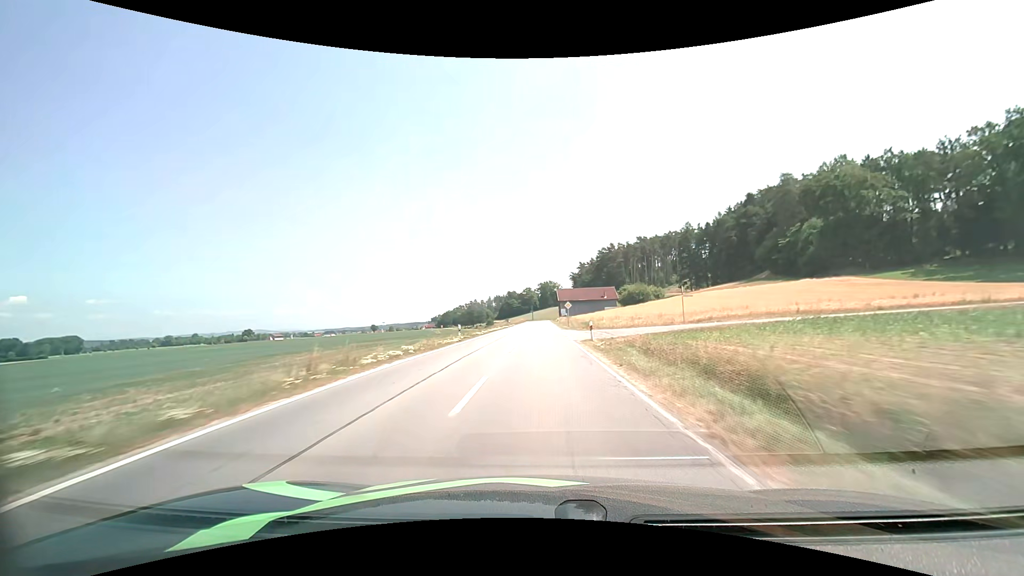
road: secondary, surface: asphalt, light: Day
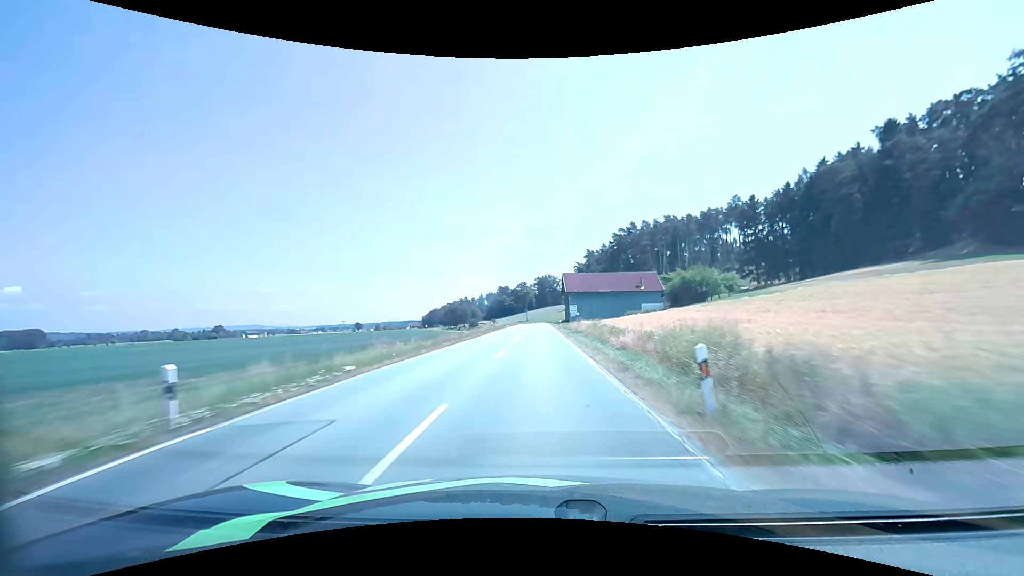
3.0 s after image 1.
(+0.6, +71.3) m; 0°
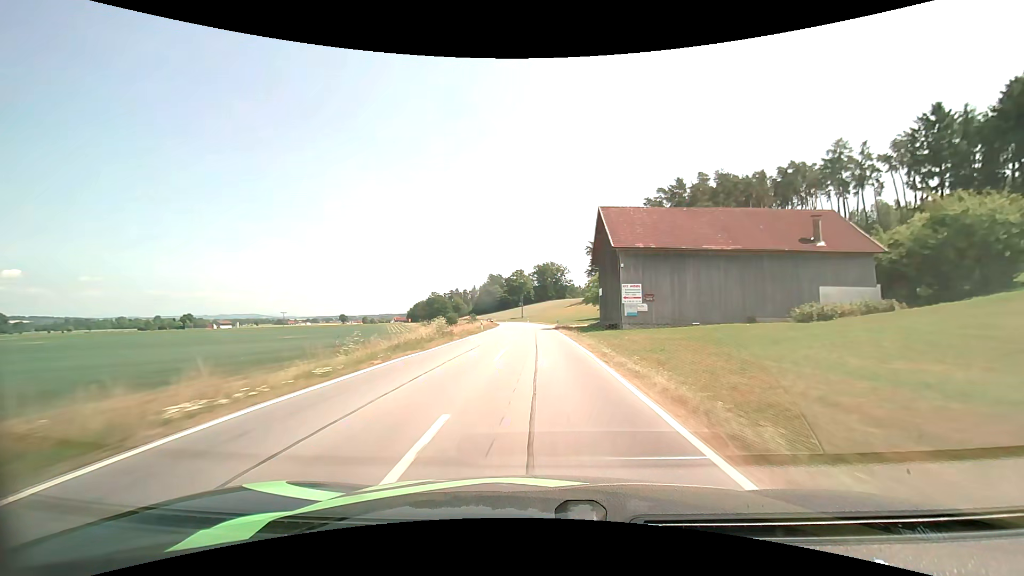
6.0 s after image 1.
(0.0, +69.9) m; 0°
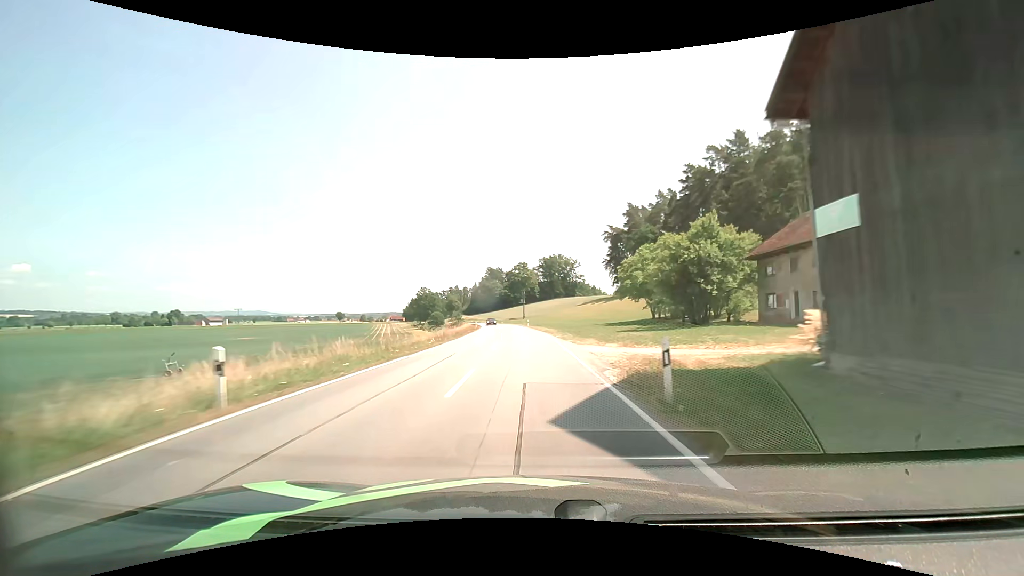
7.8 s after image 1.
(0.0, +40.1) m; 0°
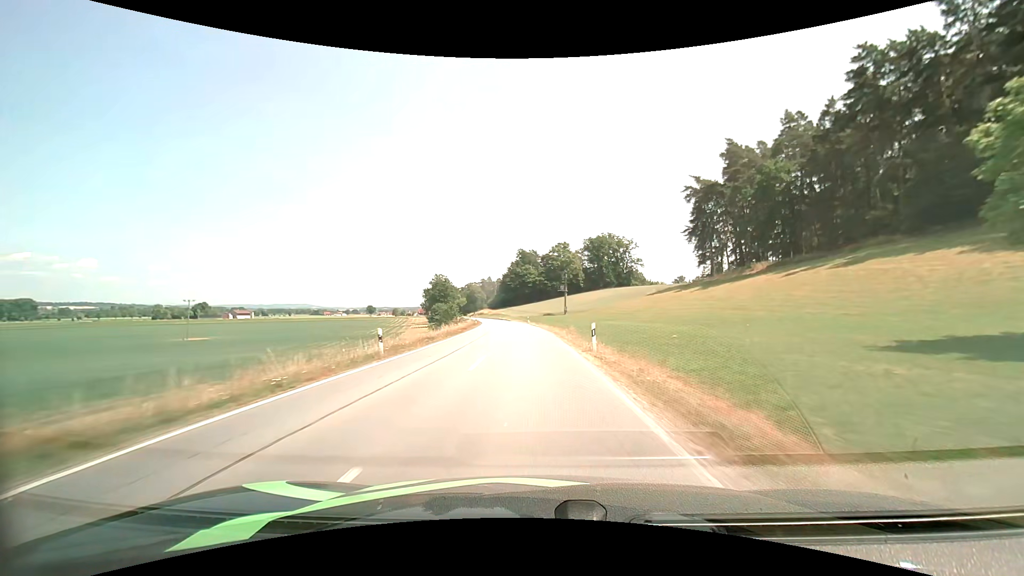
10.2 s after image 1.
(-2.1, +53.9) m; -5°
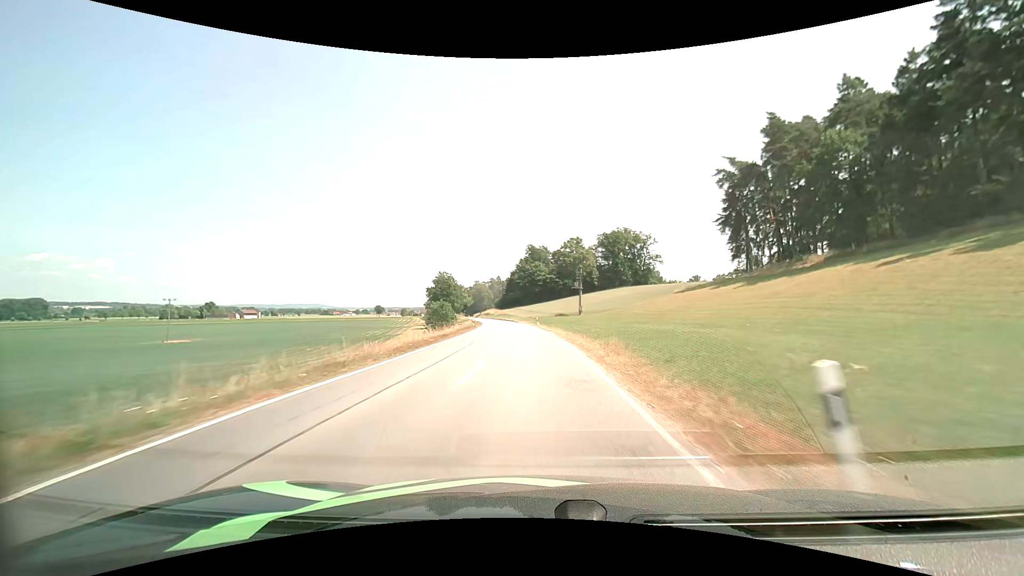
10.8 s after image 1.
(-0.1, +13.6) m; -1°
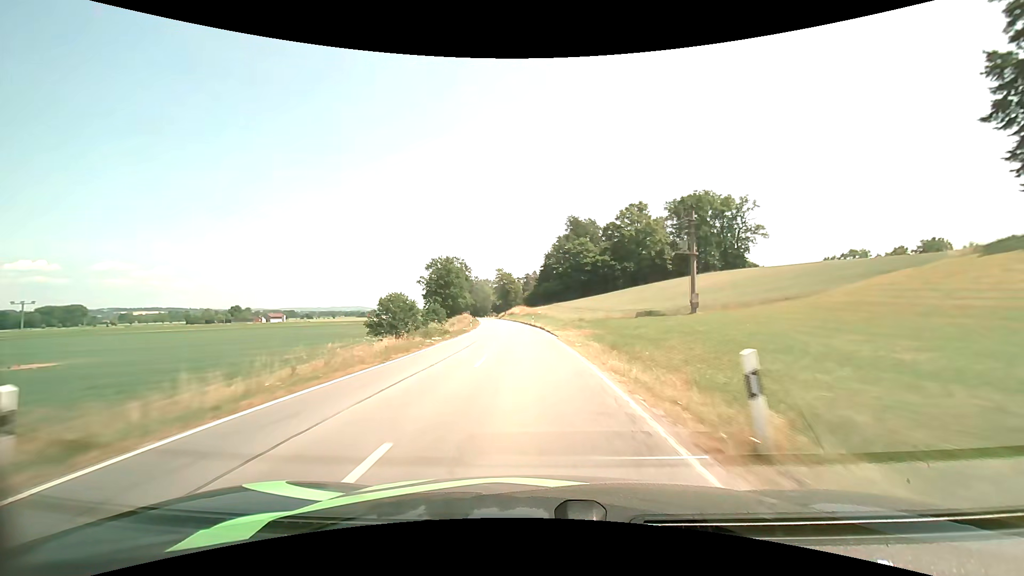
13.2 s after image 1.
(-1.8, +54.6) m; -4°
